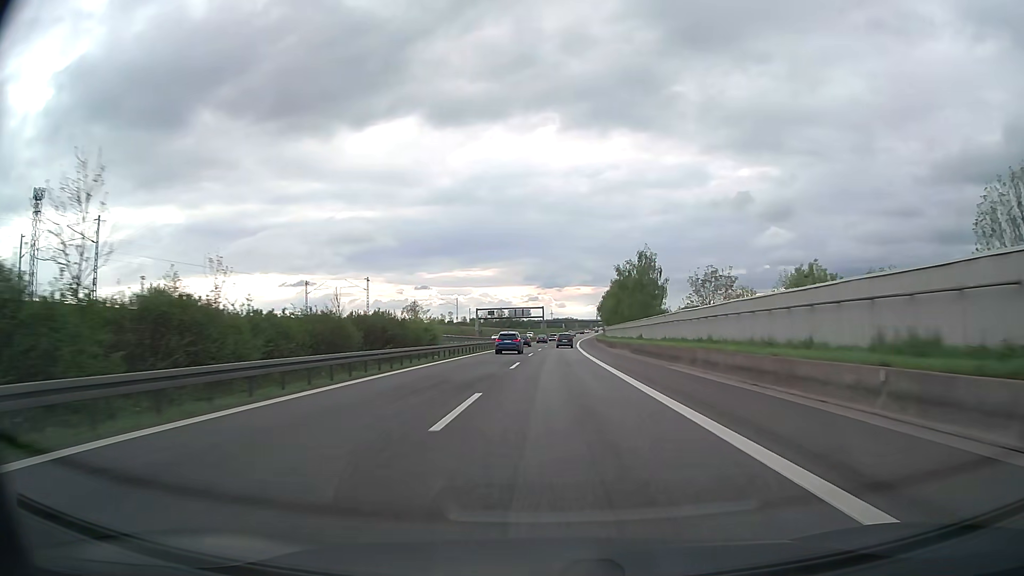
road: motorway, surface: asphalt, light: Day
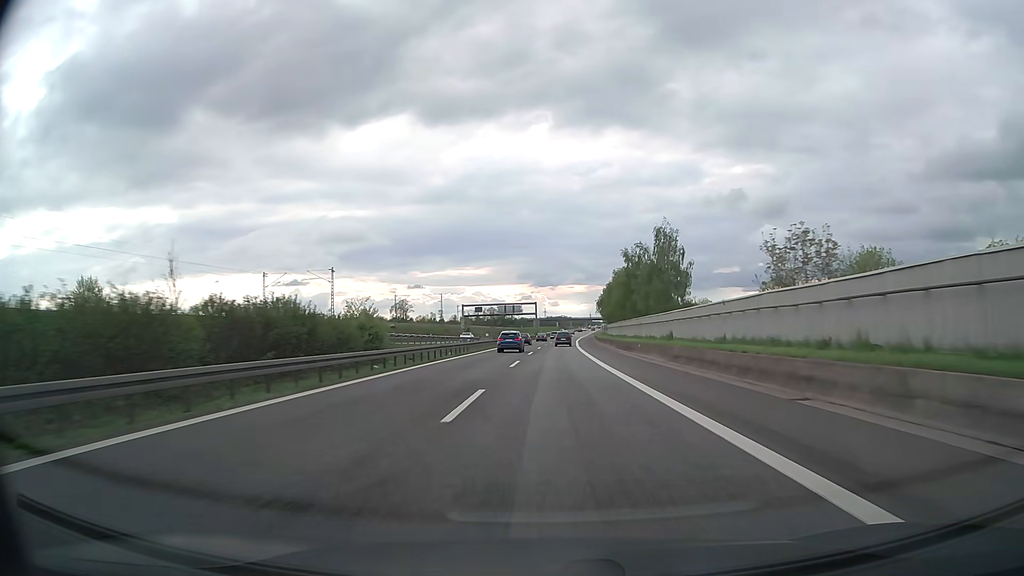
(+0.1, +16.9) m; +1°
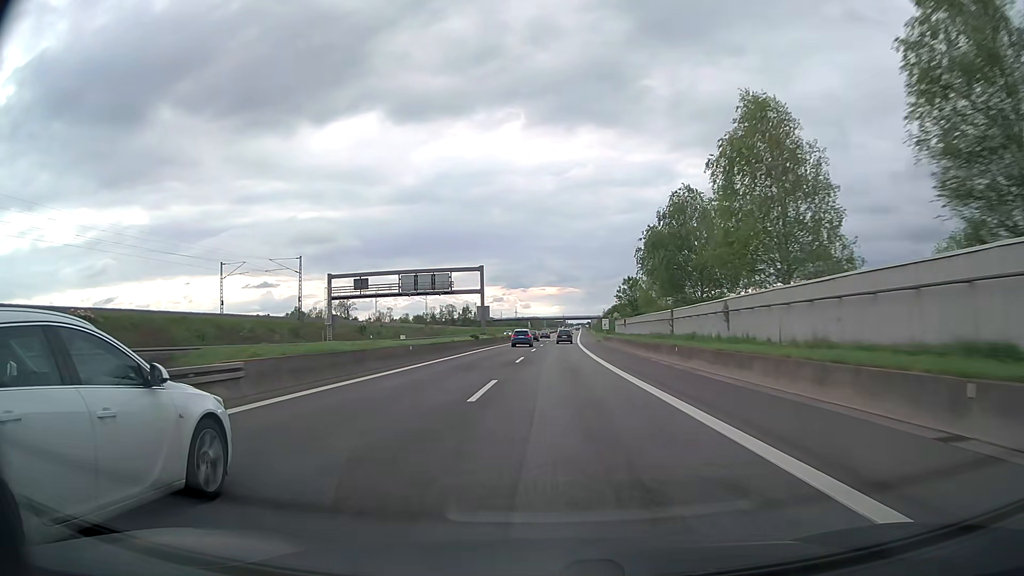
(+1.6, +86.5) m; +2°
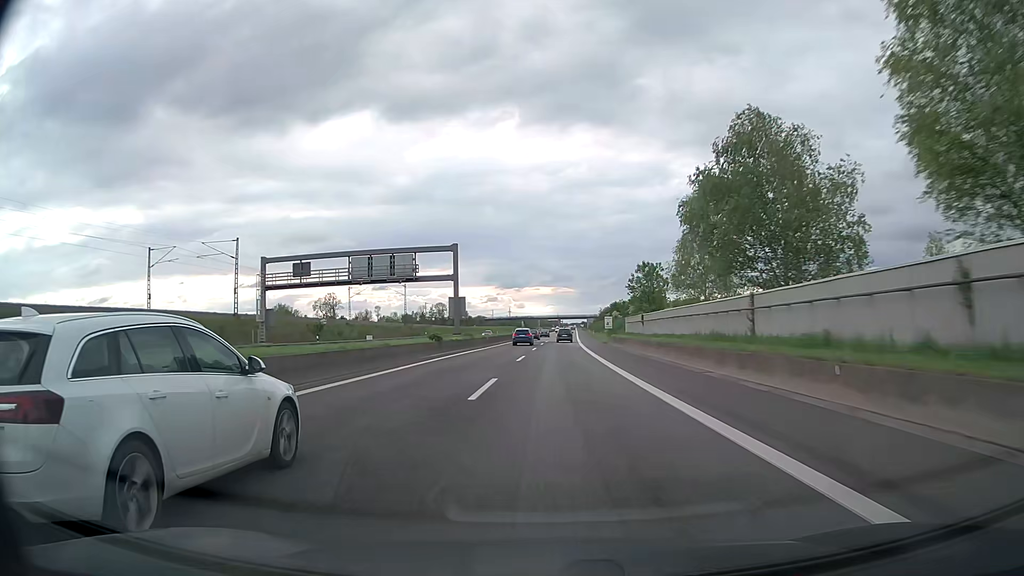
(0.0, +17.7) m; 0°
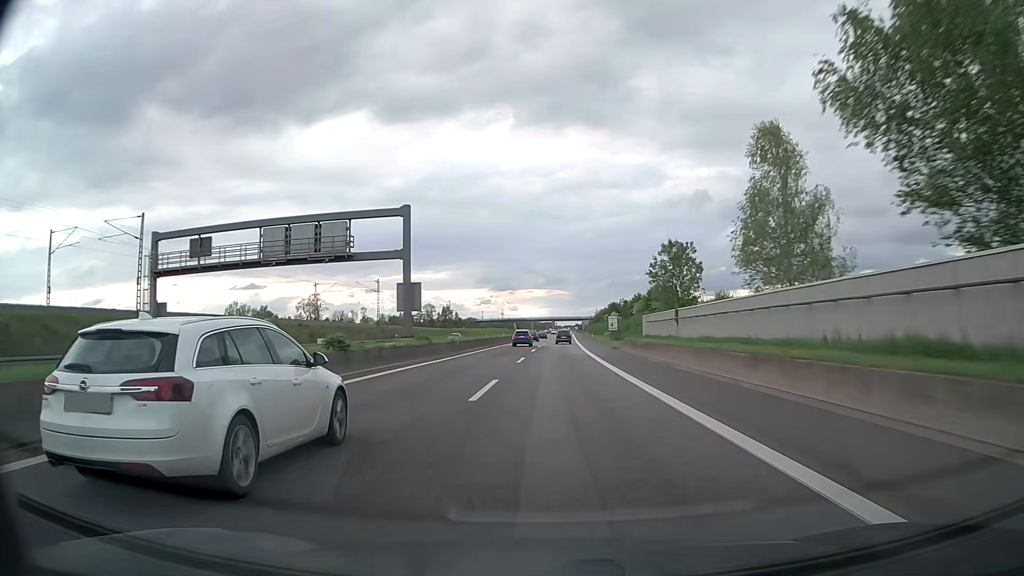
(+0.2, +17.8) m; +1°
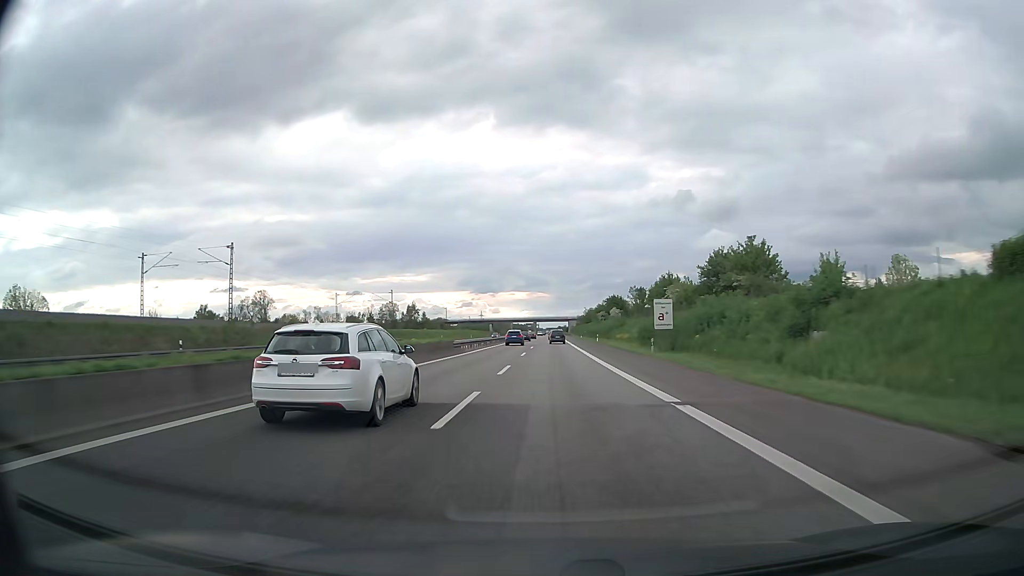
(+0.6, +53.7) m; +1°
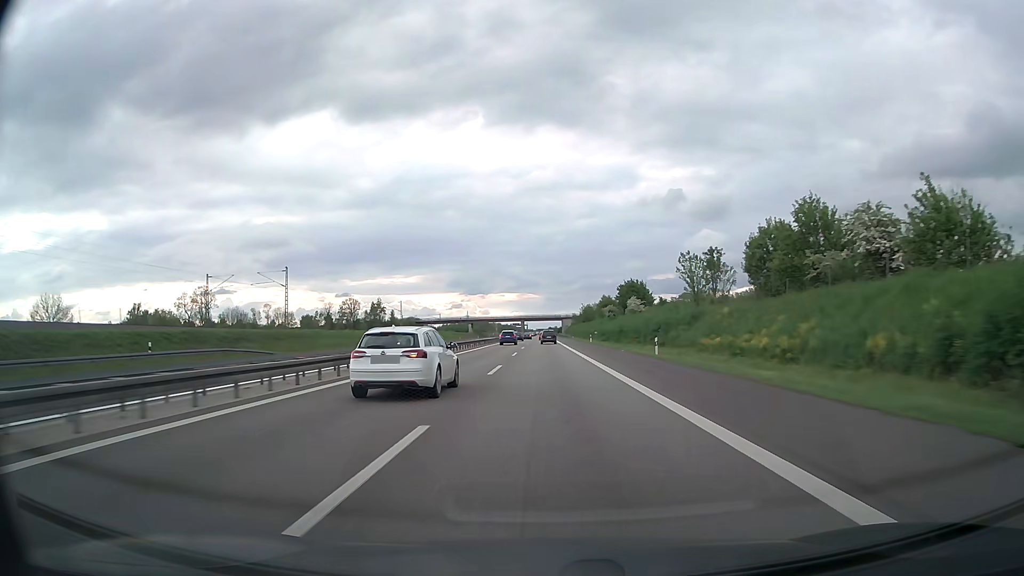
(+0.5, +54.3) m; +1°
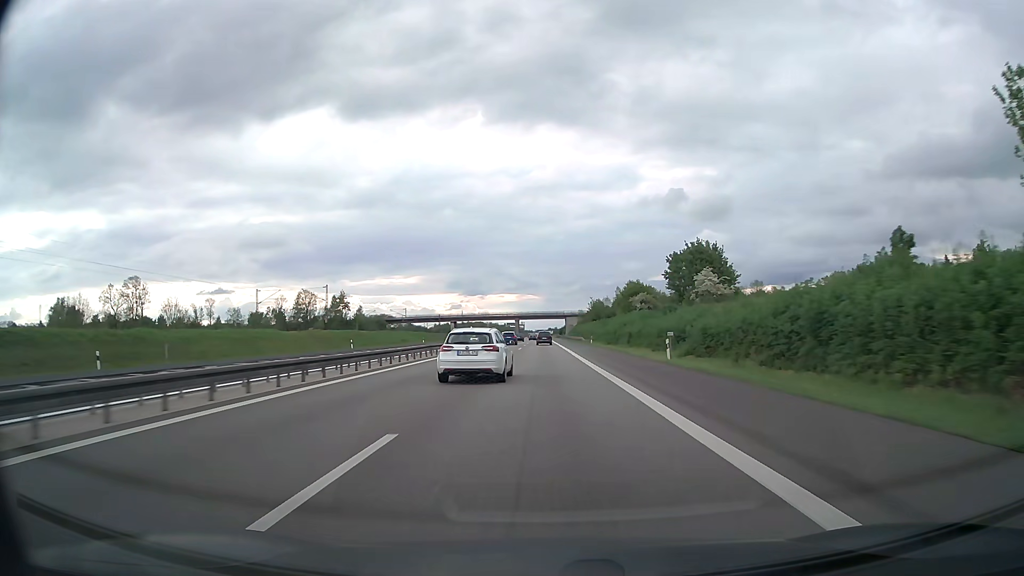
(+0.1, +55.0) m; 0°
(0, +10) (0, +20) (0, +30) (0, +40) (0, +50) (0, +60) (0, +70) (0, +80) (-1, +90) (-1, +100) m
